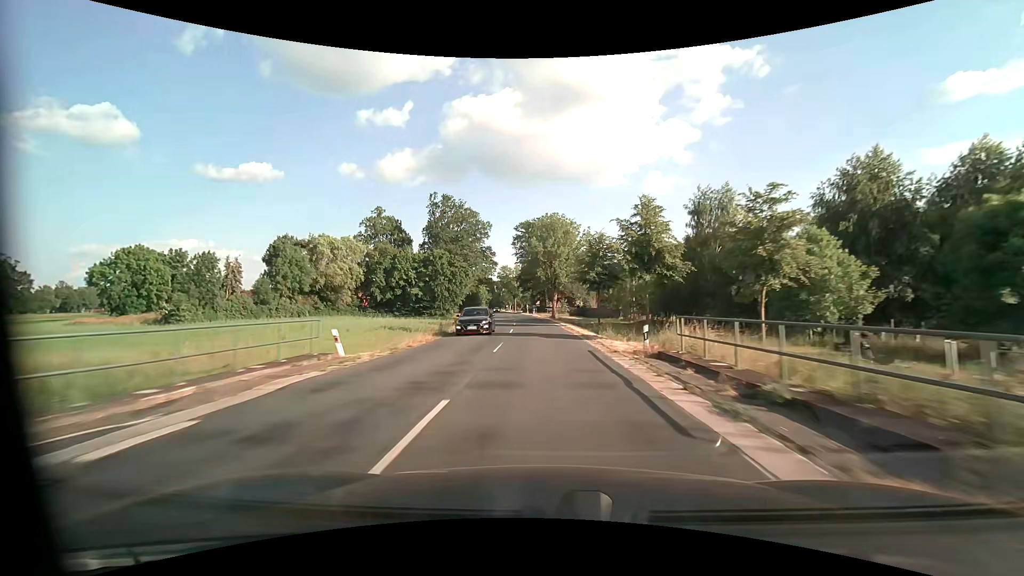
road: secondary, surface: asphalt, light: Day
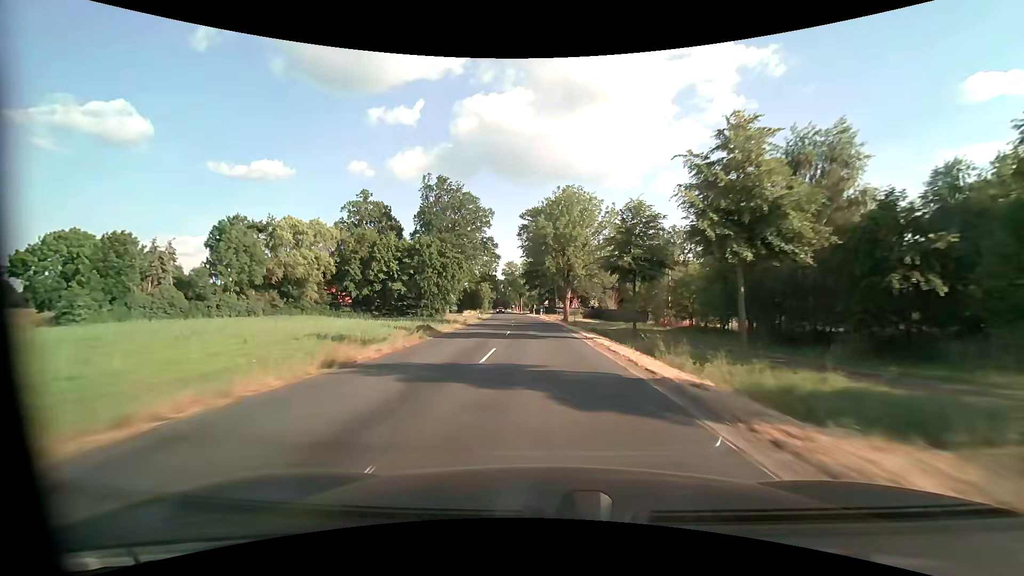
(-0.2, +15.2) m; -1°
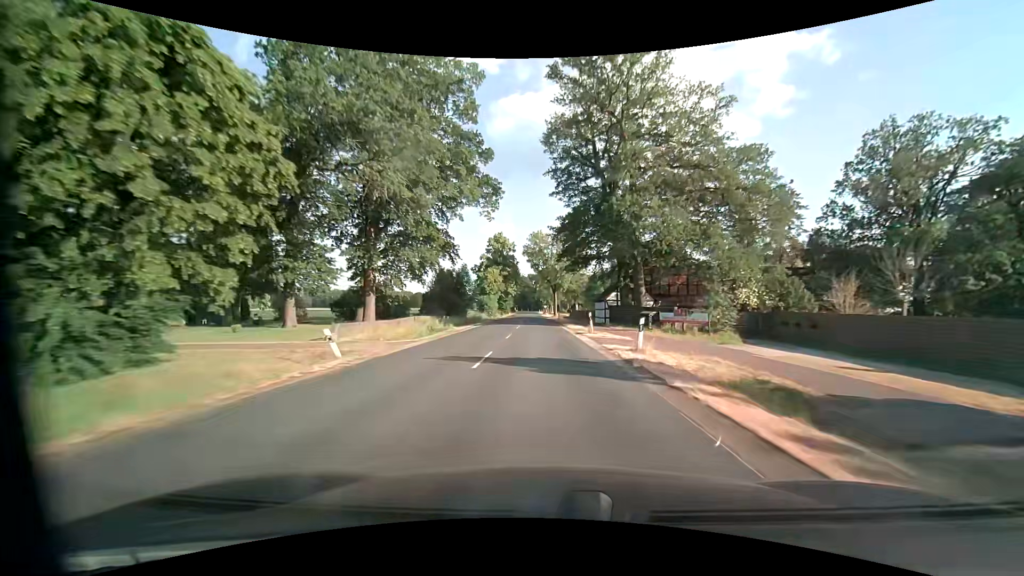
(-2.6, +61.5) m; -5°
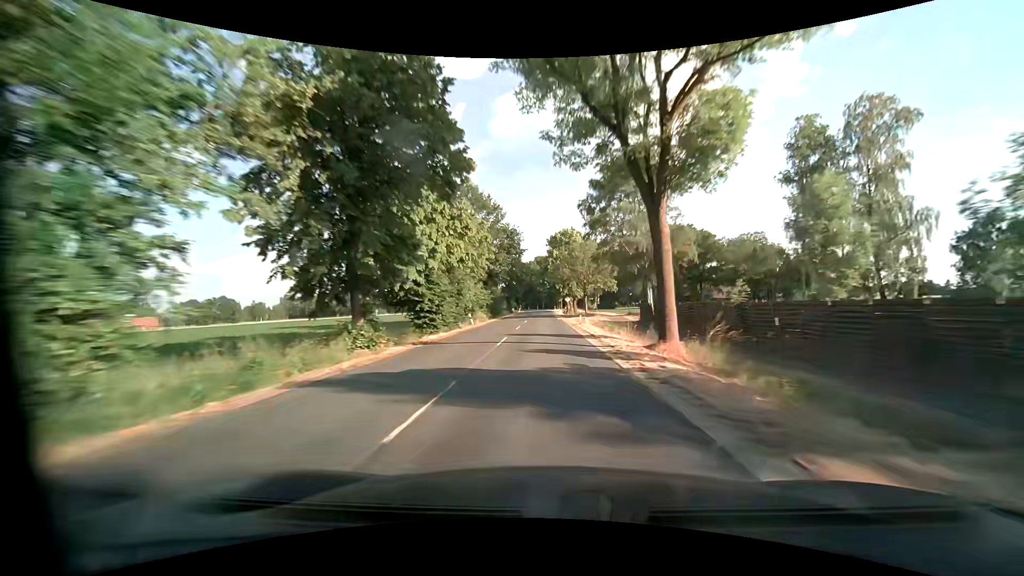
(-1.1, +78.1) m; -1°
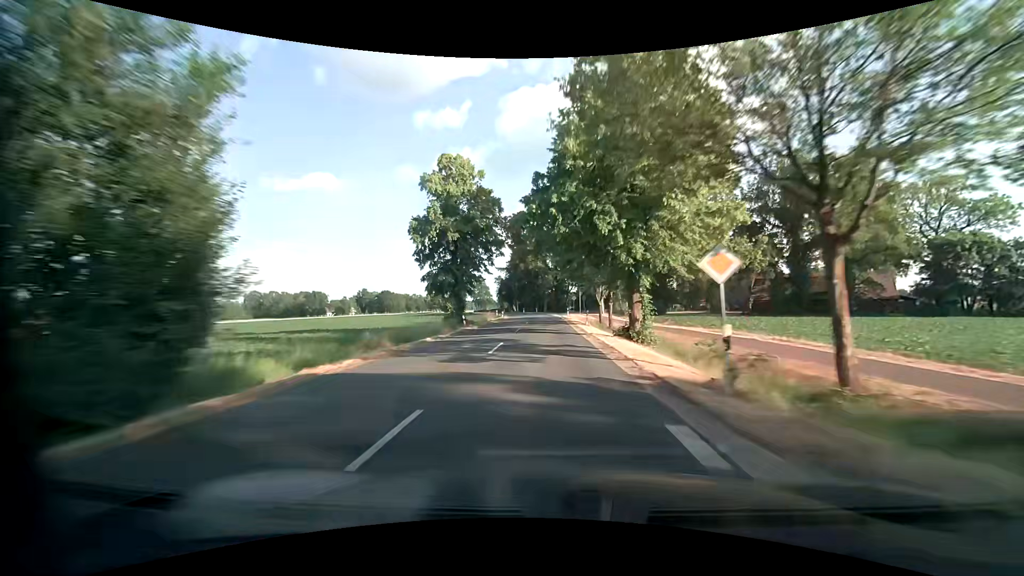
(-0.3, +62.8) m; 0°
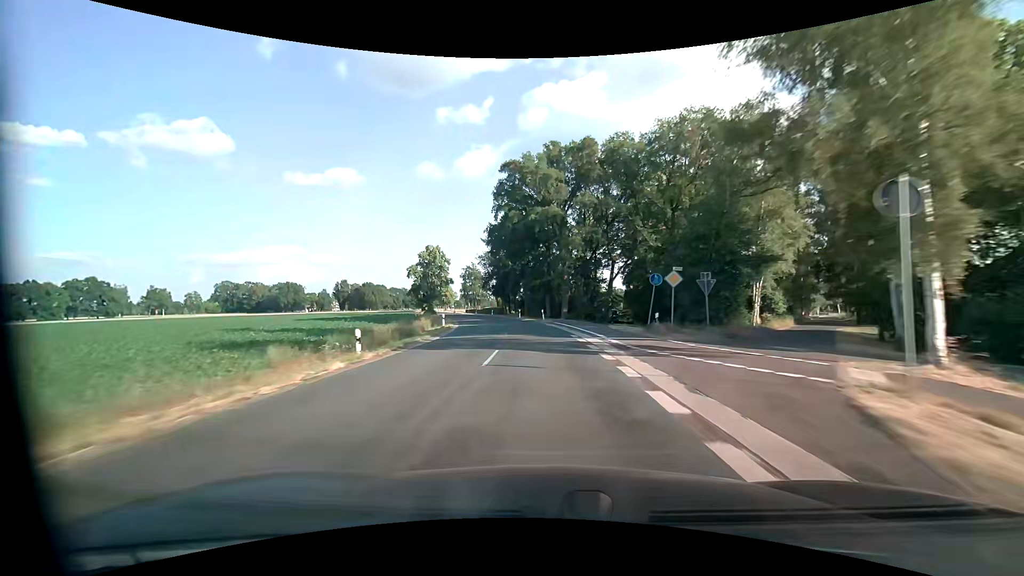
(-0.2, +63.0) m; -2°
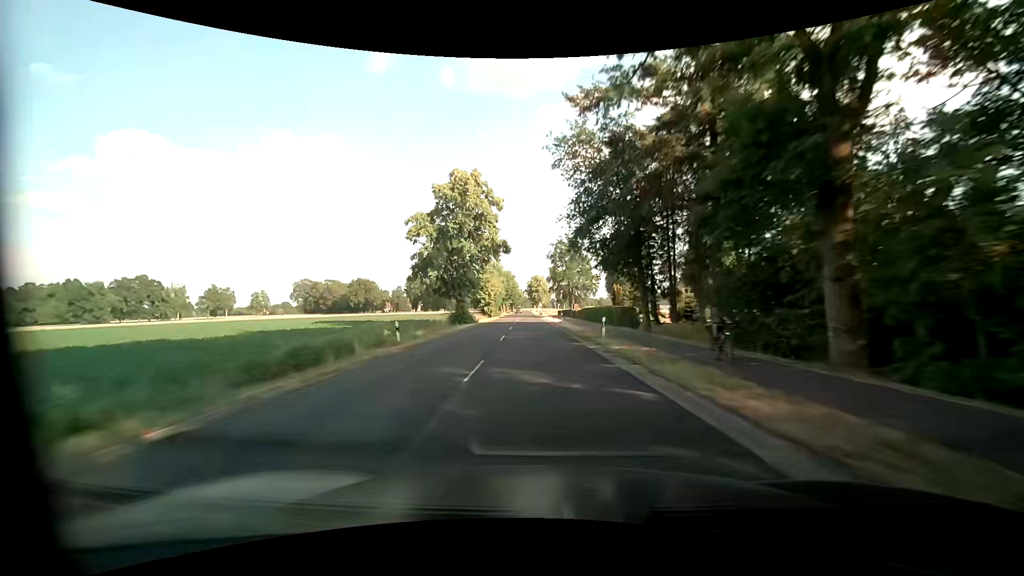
(-6.7, +62.6) m; -12°
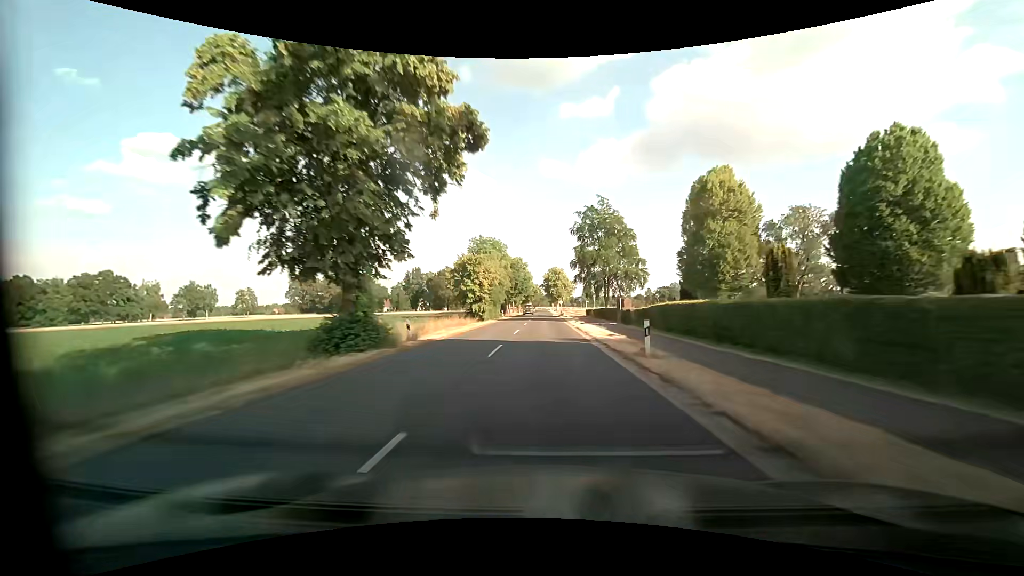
(-1.2, +31.6) m; -3°
(0, +10) (0, +20) (0, +30) (0, +40) (0, +50) (0, +60) (0, +70) (0, +80) (0, +90) (0, +100) m
